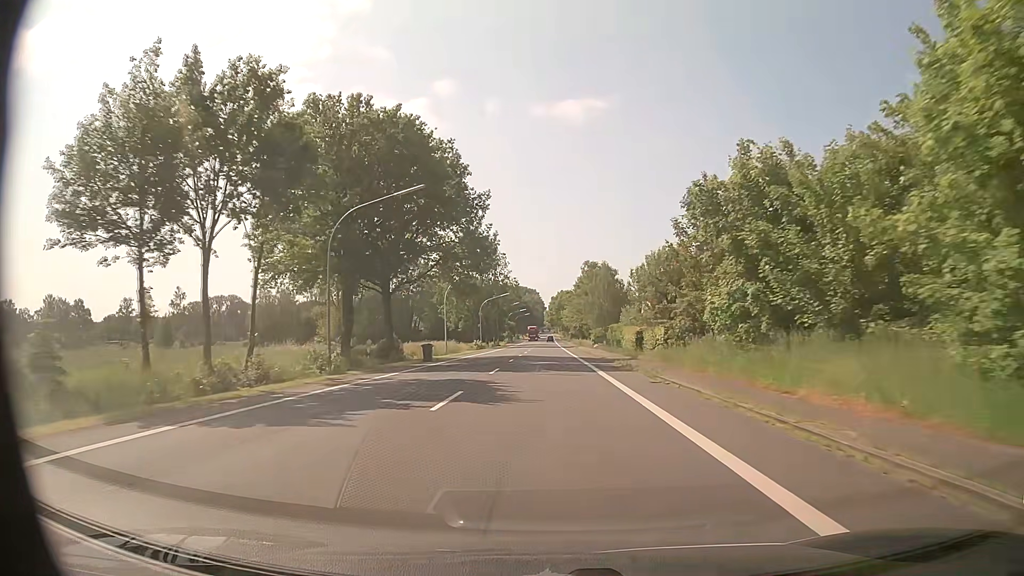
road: primary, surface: asphalt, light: Day
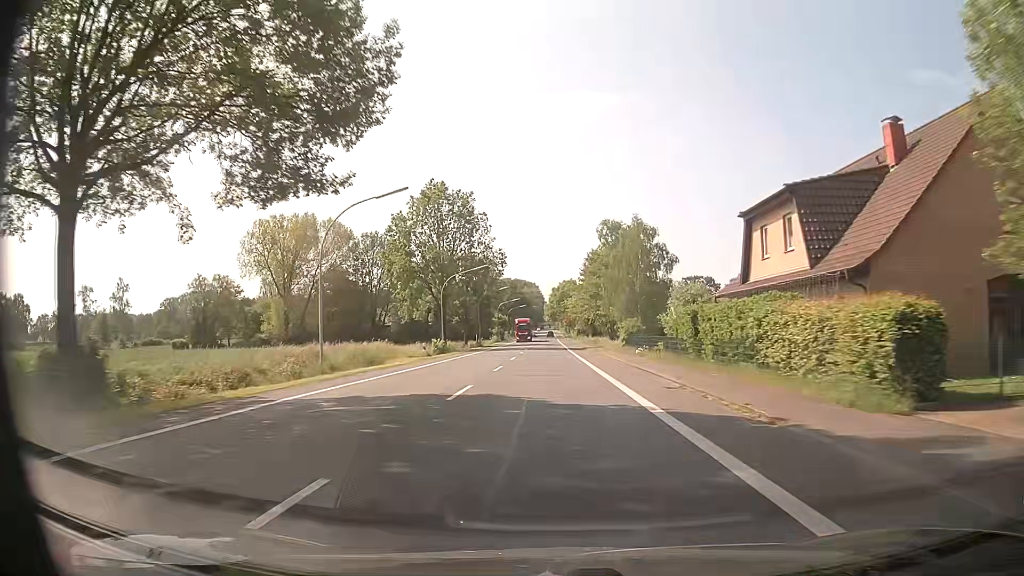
(0.0, +34.0) m; 0°
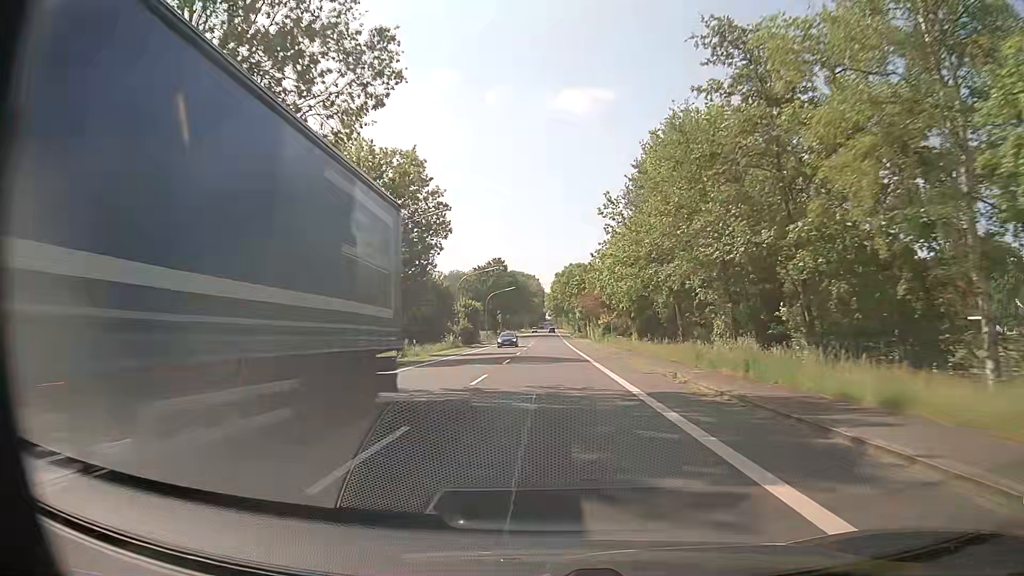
(-0.1, +56.7) m; 0°
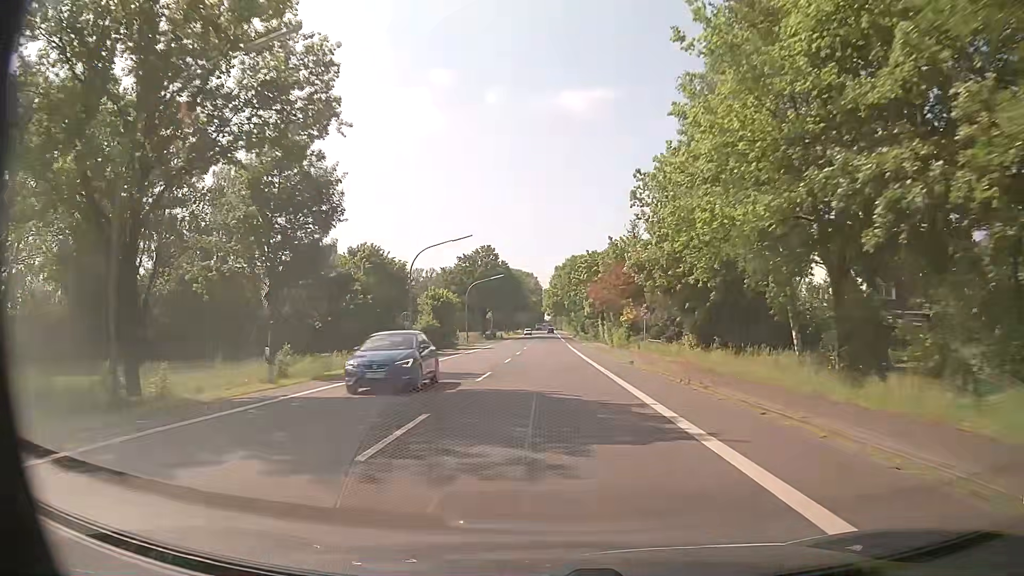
(+0.1, +22.6) m; 0°
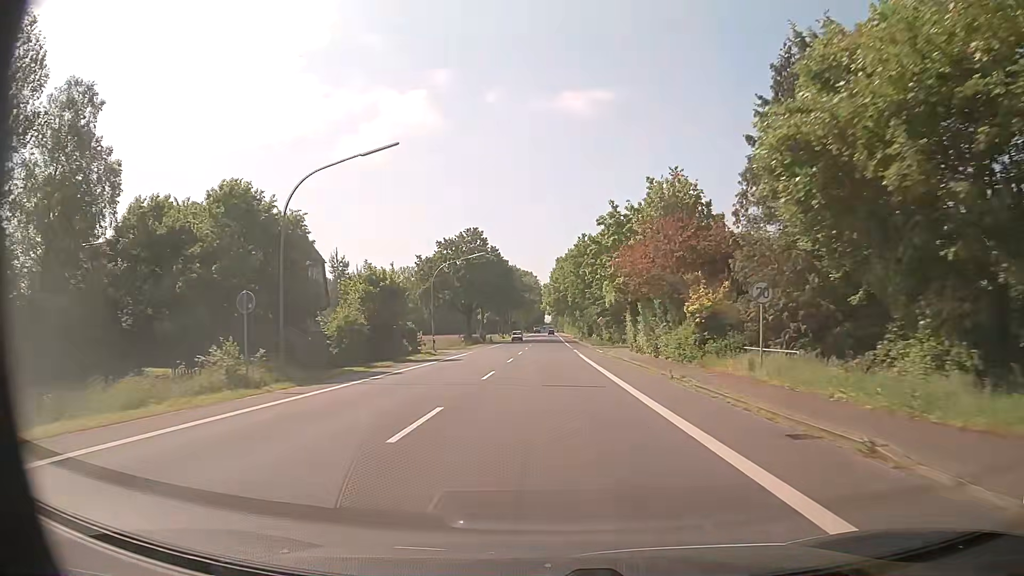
(0.0, +22.8) m; 0°
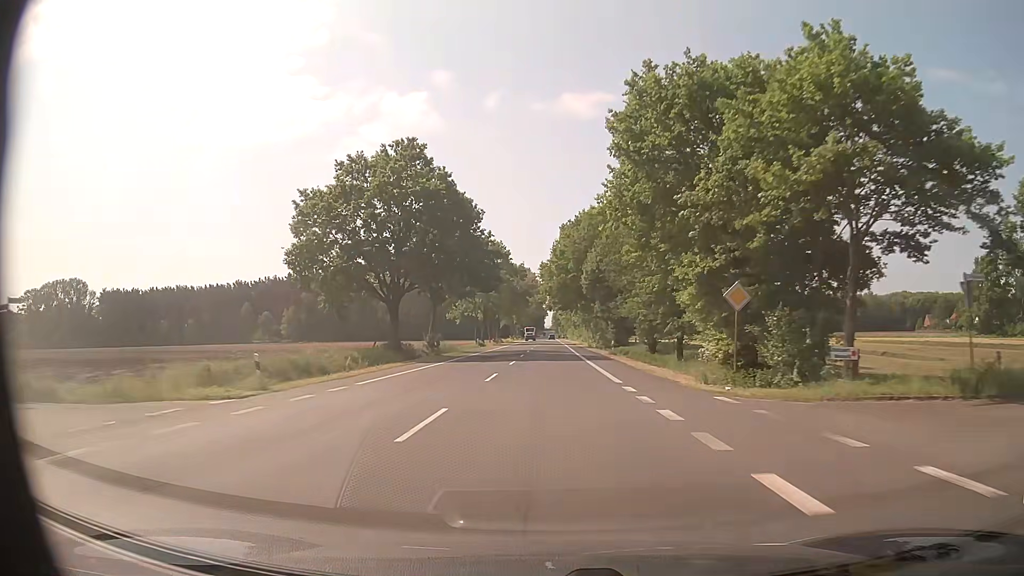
(0.0, +48.3) m; 0°
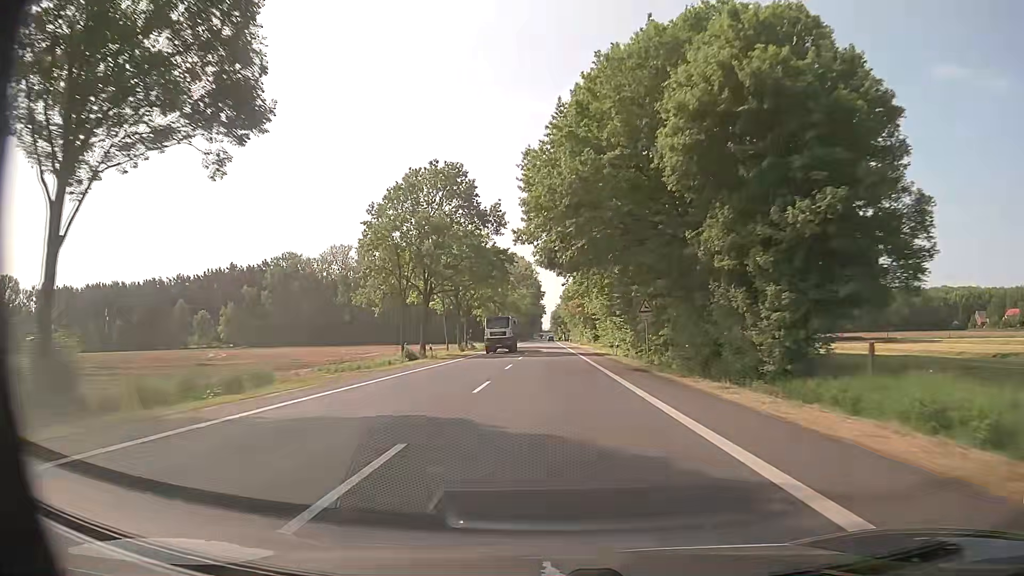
(0.0, +52.7) m; 0°
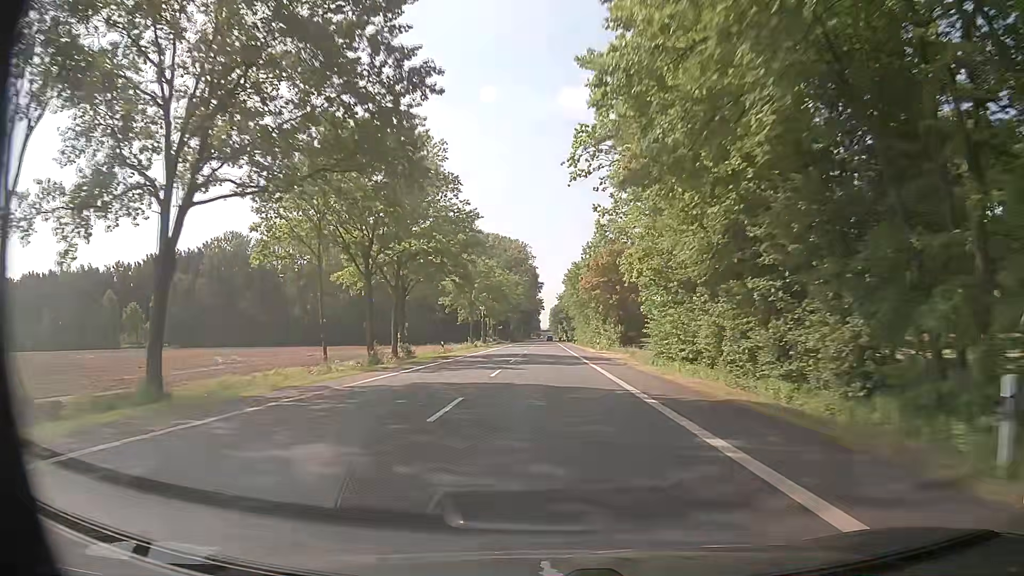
(-0.2, +42.1) m; 0°
(0, +10) (0, +20) (0, +30) (0, +40) (0, +50) (-1, +60) (-1, +70) (-1, +80) (-1, +90) (-1, +100) m
